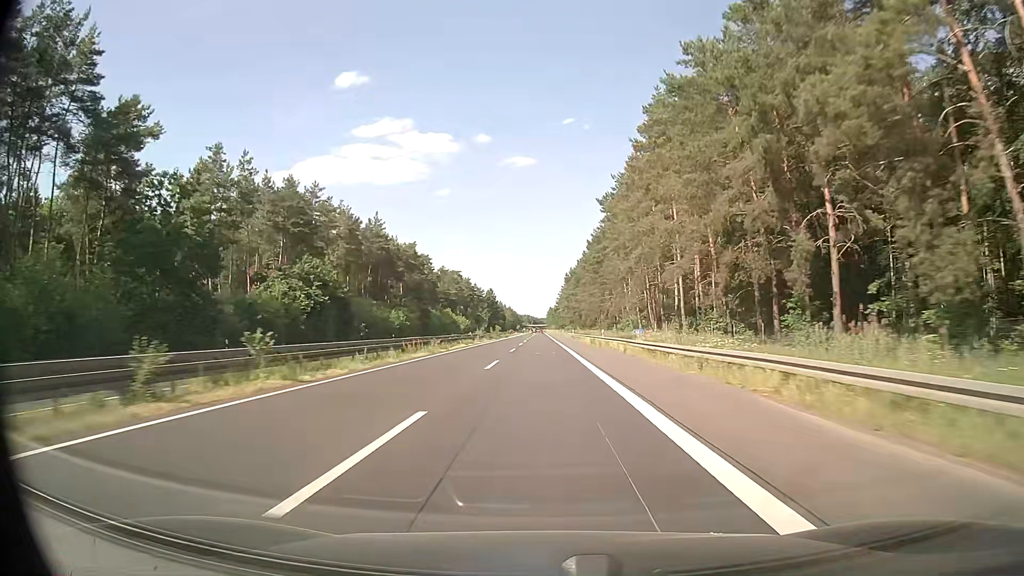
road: trunk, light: Day
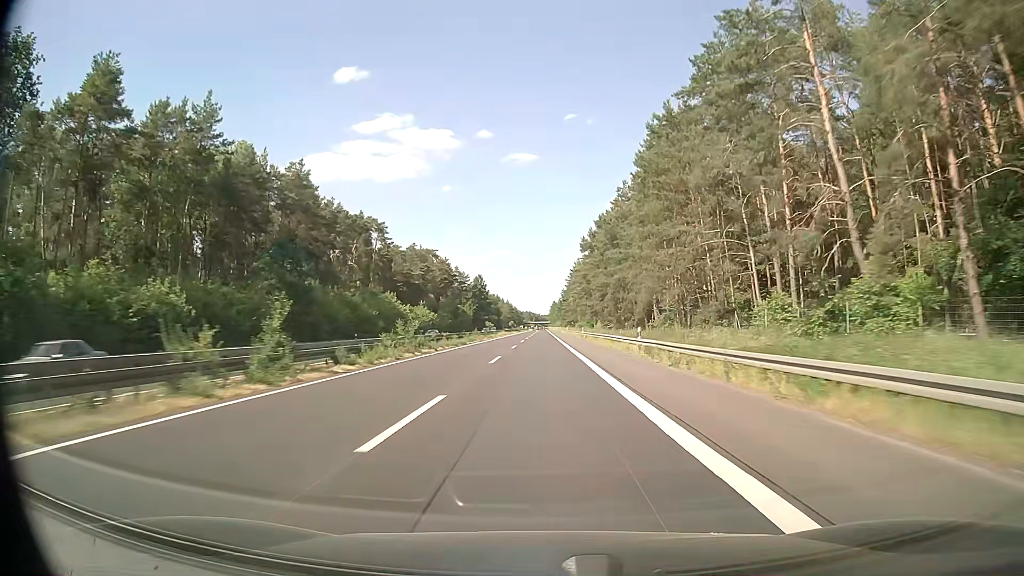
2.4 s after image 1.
(-0.2, +69.8) m; 0°
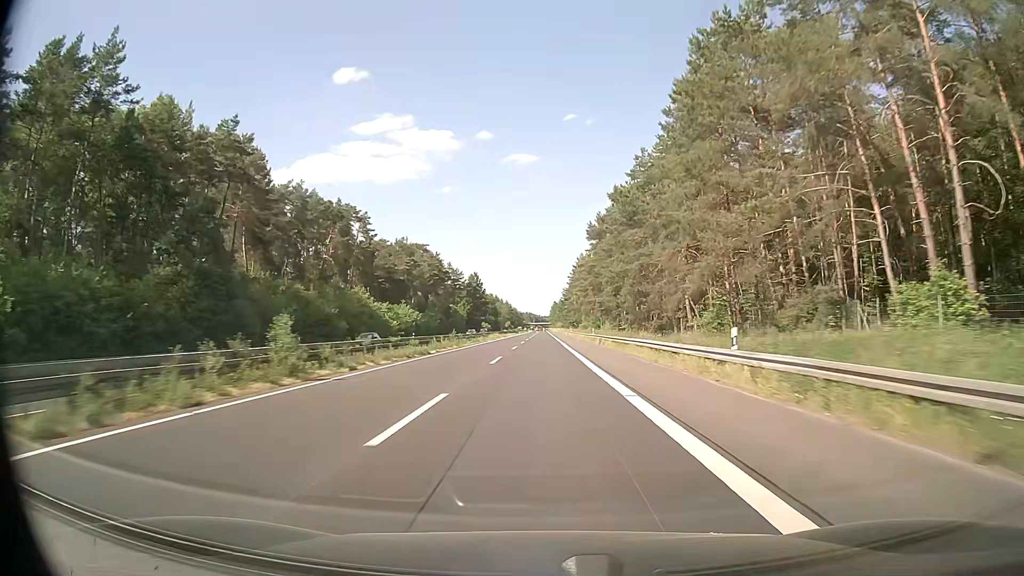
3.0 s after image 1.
(0.0, +17.4) m; 0°
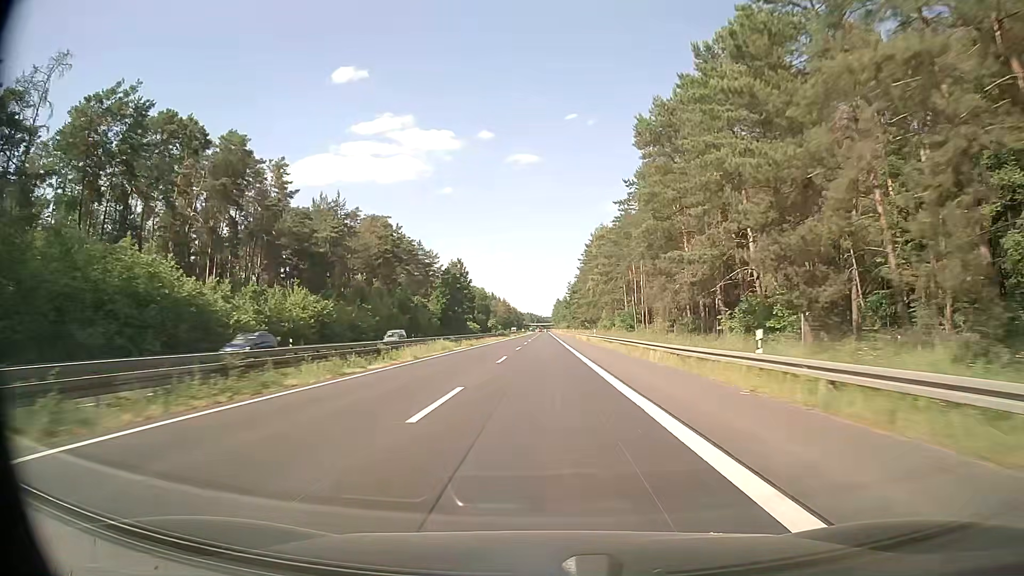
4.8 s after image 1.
(-0.3, +52.3) m; 0°
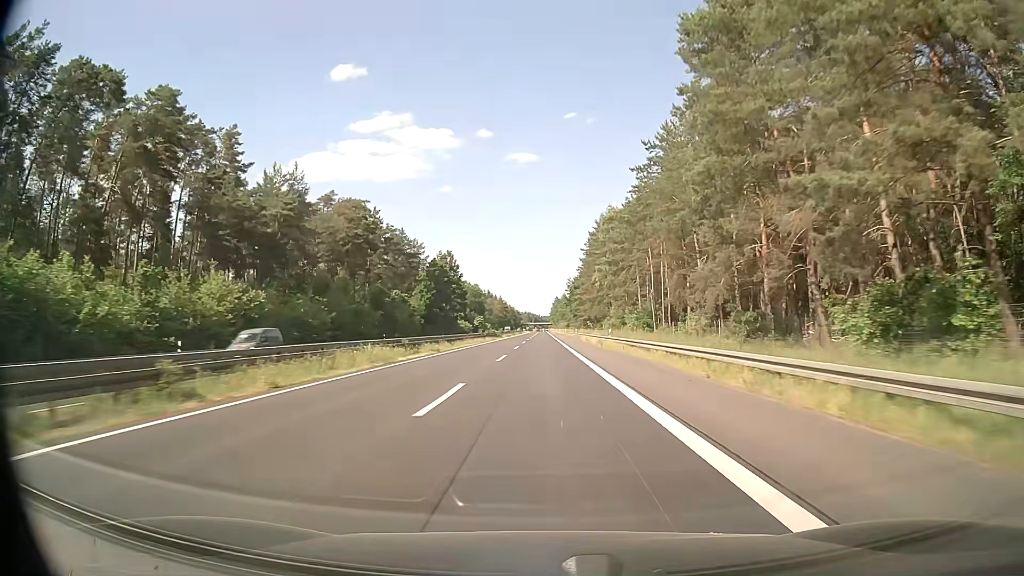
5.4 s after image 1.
(-0.1, +17.4) m; 0°
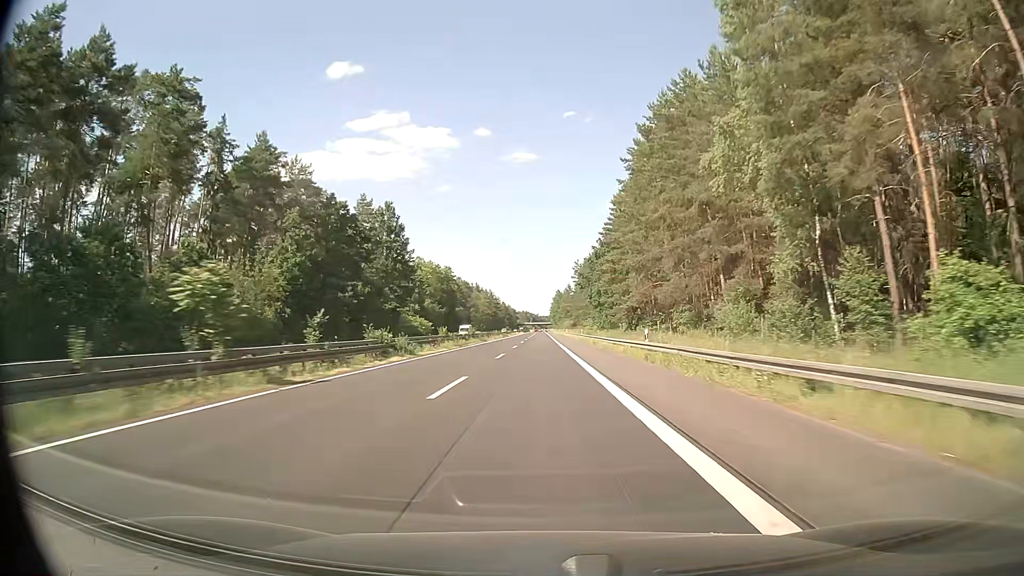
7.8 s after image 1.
(+0.3, +69.6) m; 0°
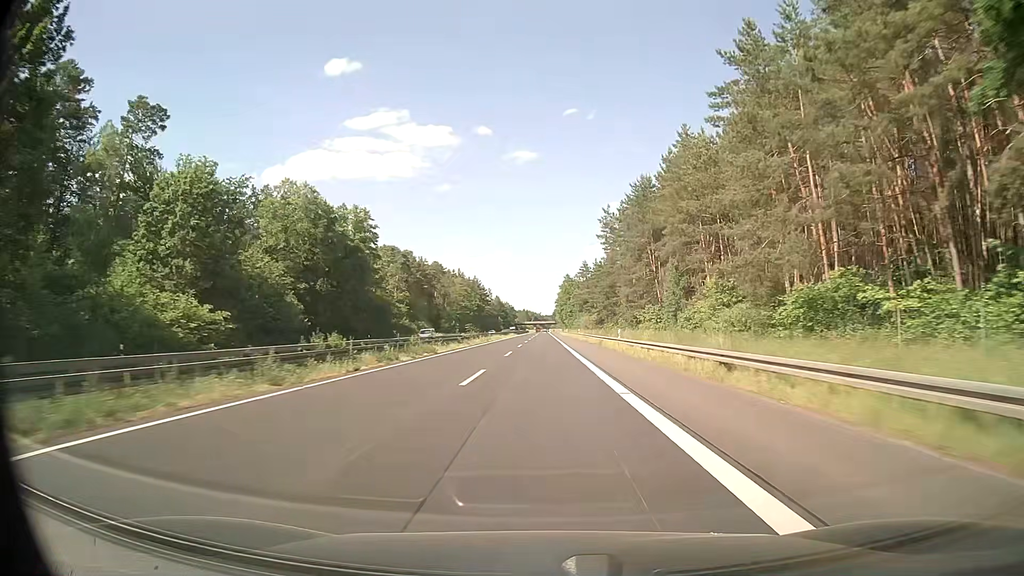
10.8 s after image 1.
(-0.2, +87.0) m; 0°
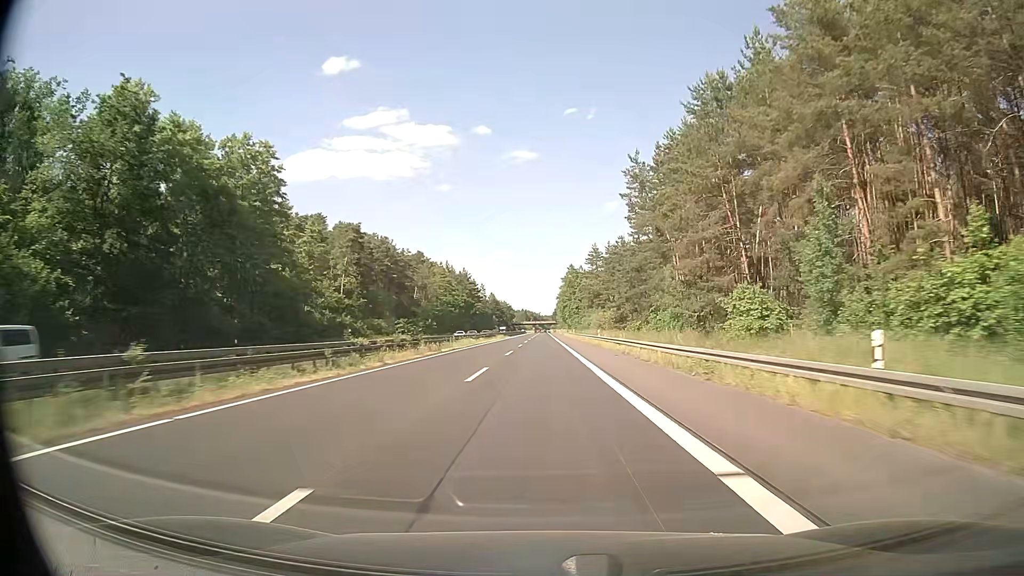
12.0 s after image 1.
(0.0, +34.8) m; 0°
(0, +10) (0, +20) (0, +30) (0, +40) (0, +50) (0, +60) (0, +70) (0, +80) (0, +90) (0, +100) m
